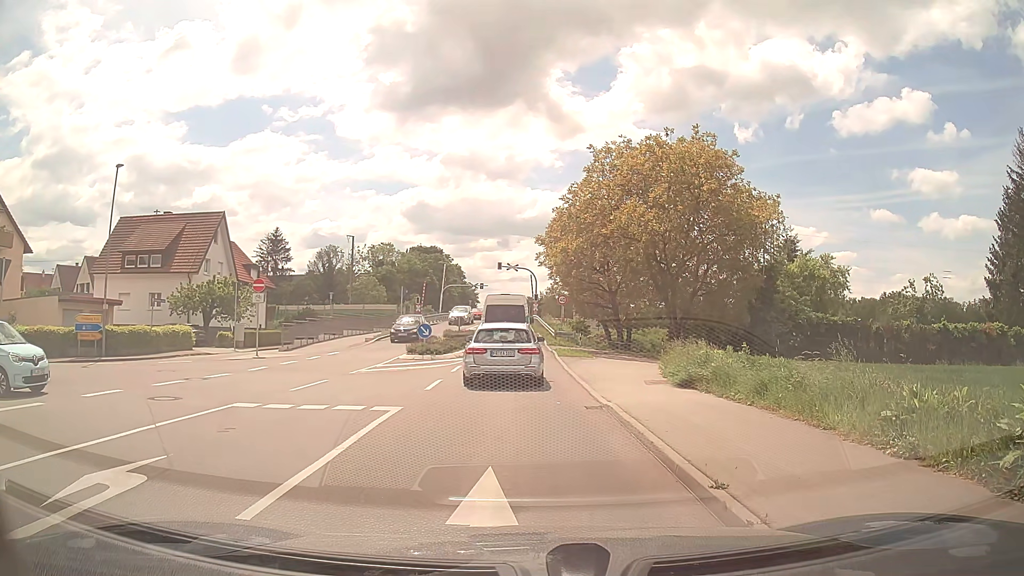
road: secondary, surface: asphalt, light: Day
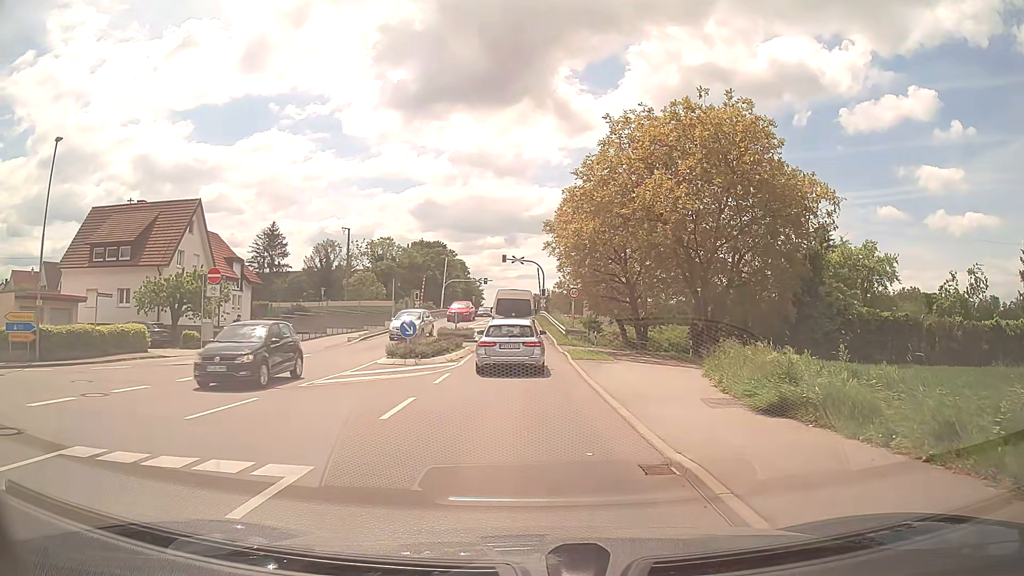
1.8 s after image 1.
(+0.1, +5.5) m; +1°
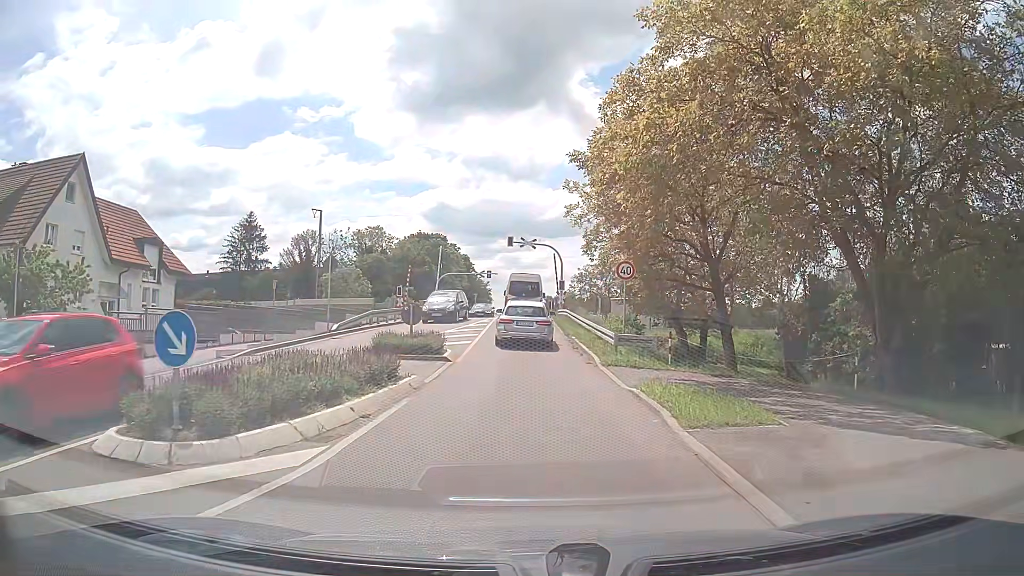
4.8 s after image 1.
(-0.1, +15.9) m; -1°
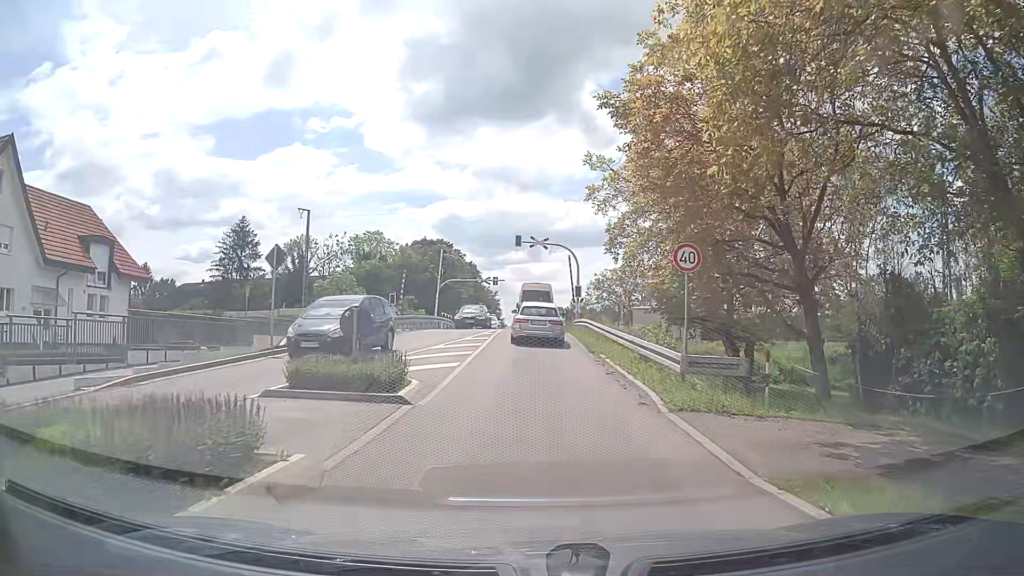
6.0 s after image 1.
(0.0, +7.1) m; -1°
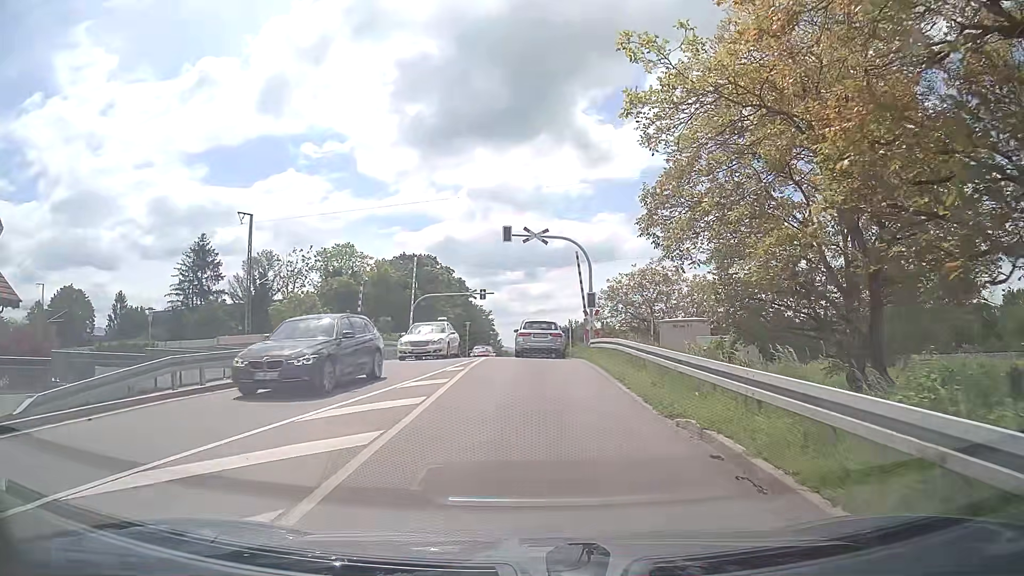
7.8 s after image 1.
(0.0, +12.3) m; +2°
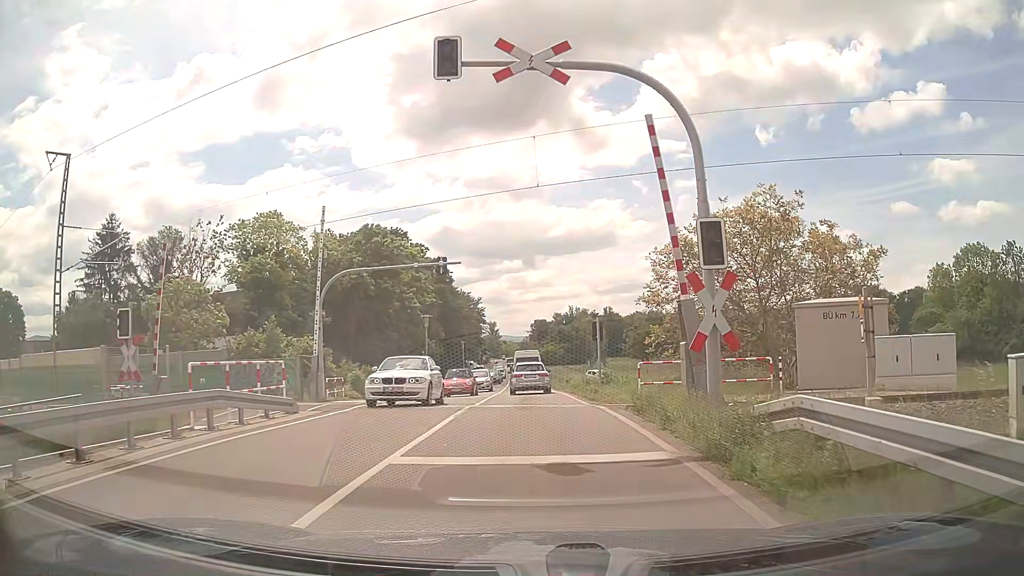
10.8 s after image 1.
(-0.5, +22.0) m; -1°
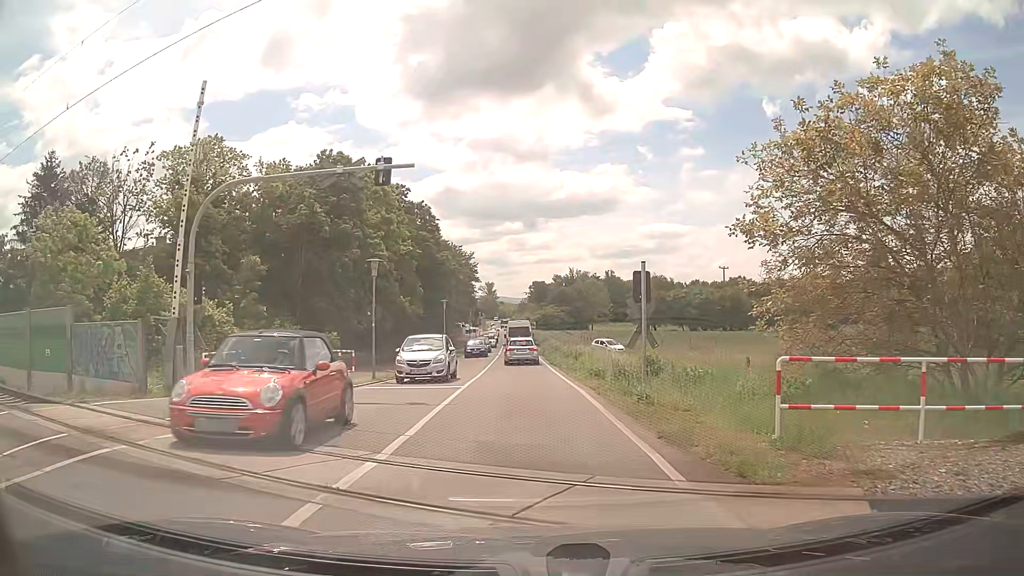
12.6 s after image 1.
(-0.1, +11.7) m; 0°
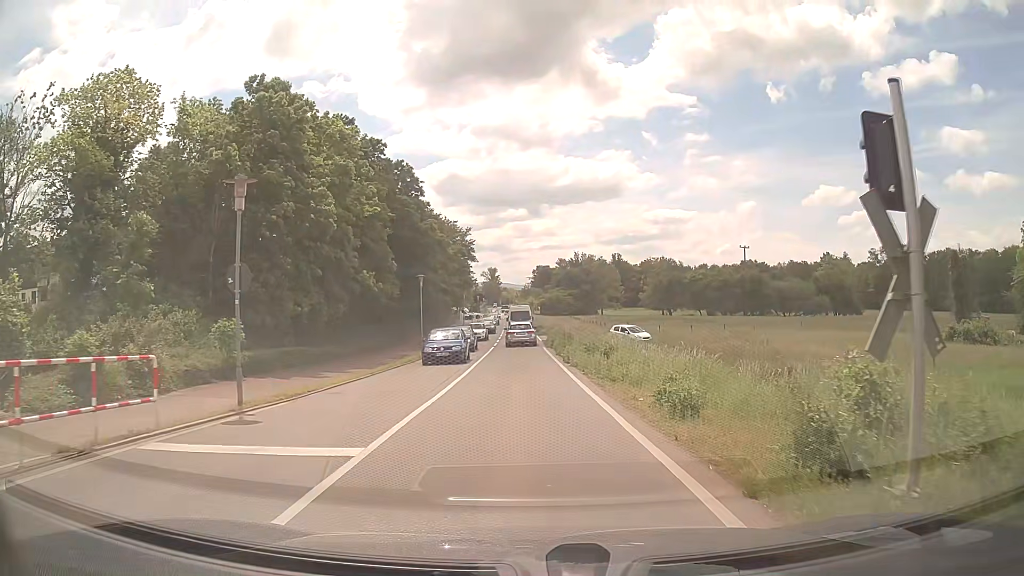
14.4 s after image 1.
(0.0, +12.1) m; 0°
(0, +10) (0, +20) (0, +30) (-1, +40) (-1, +50) (-1, +60) (-1, +70) (-2, +80) (-2, +90) (-3, +100) m
